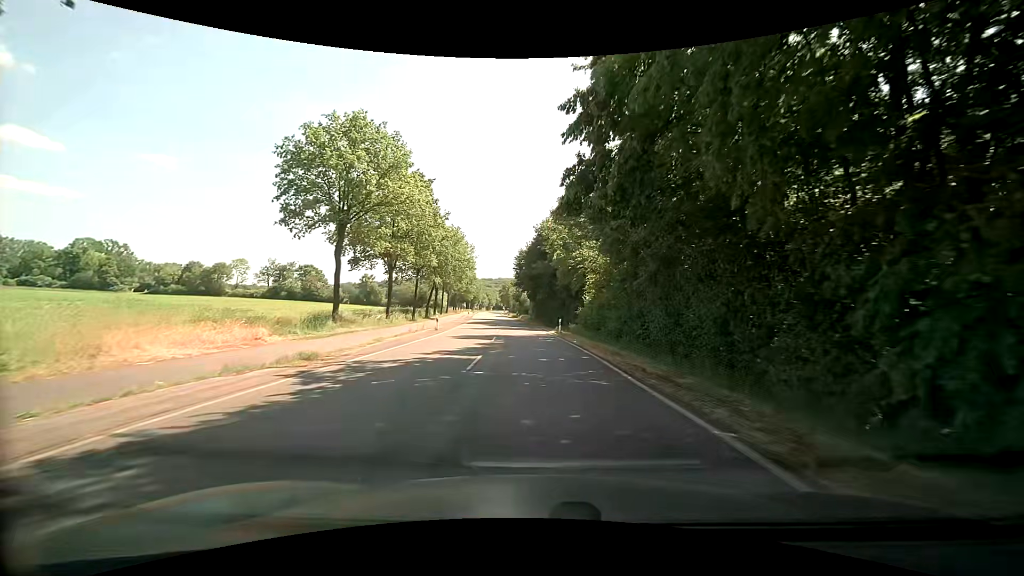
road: secondary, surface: asphalt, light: Day
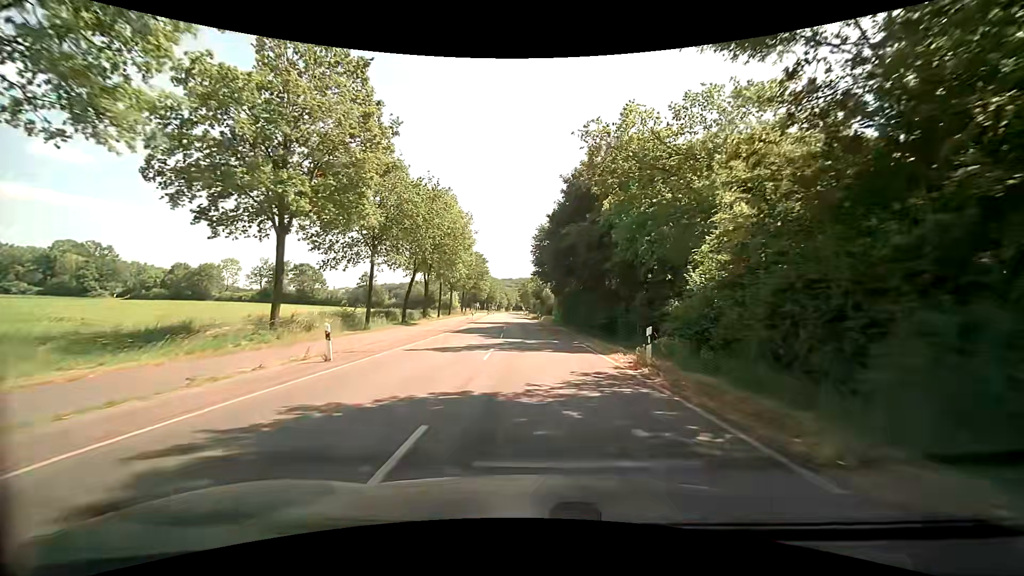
(-0.7, +22.0) m; -3°
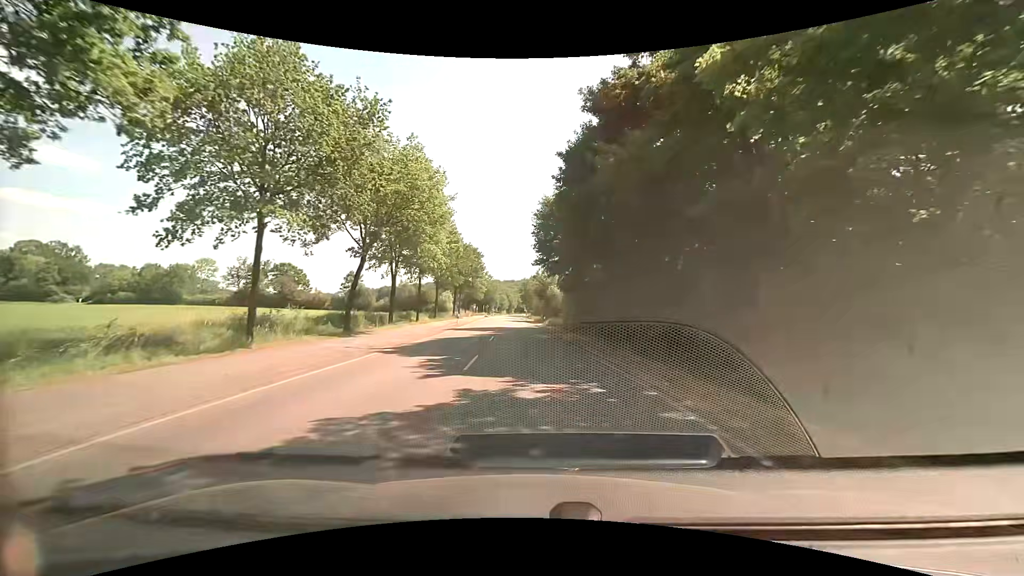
(0.0, +14.5) m; 0°
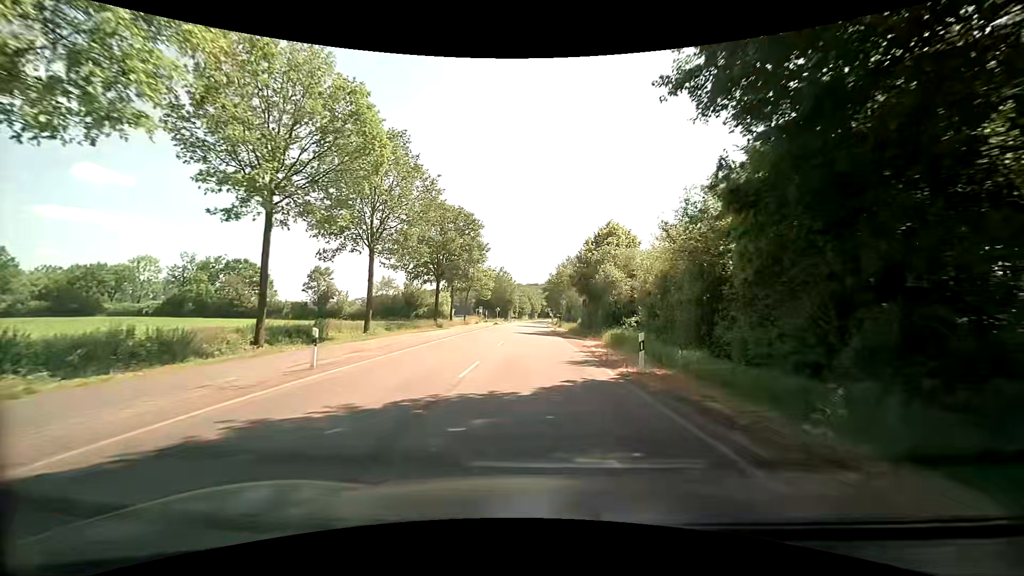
(-1.2, +36.9) m; -4°
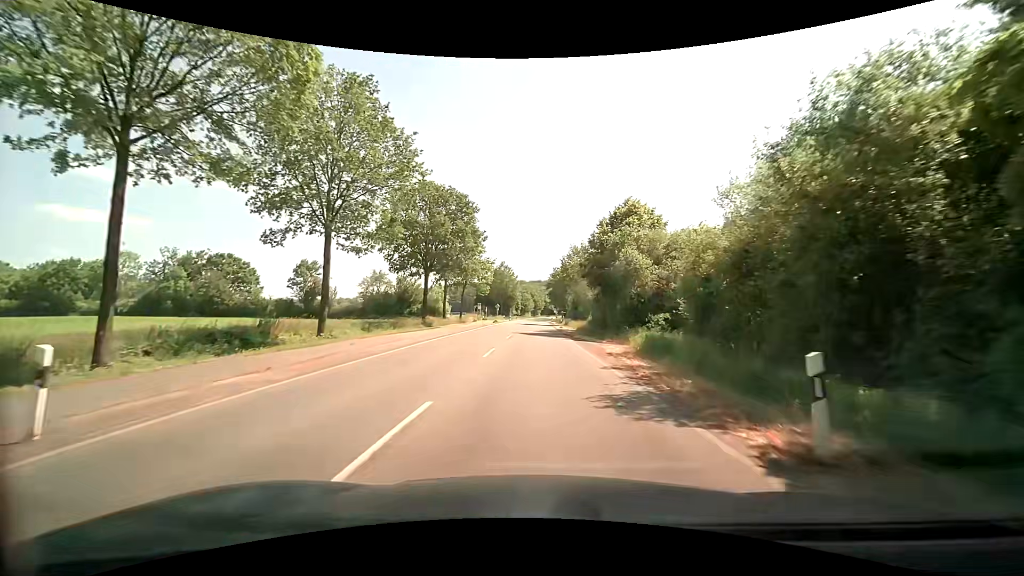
(+0.1, +7.7) m; +1°
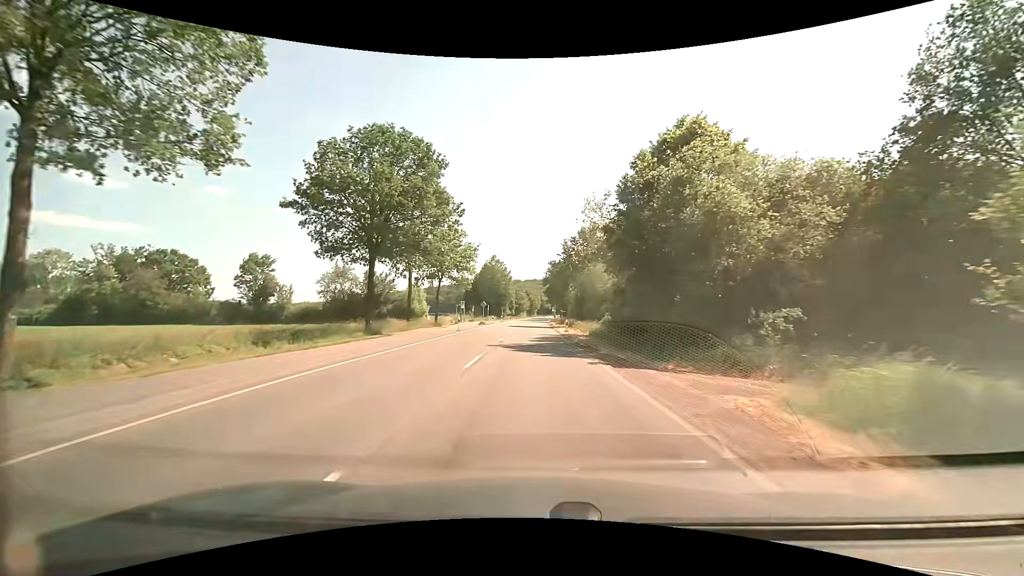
(0.0, +15.5) m; 0°
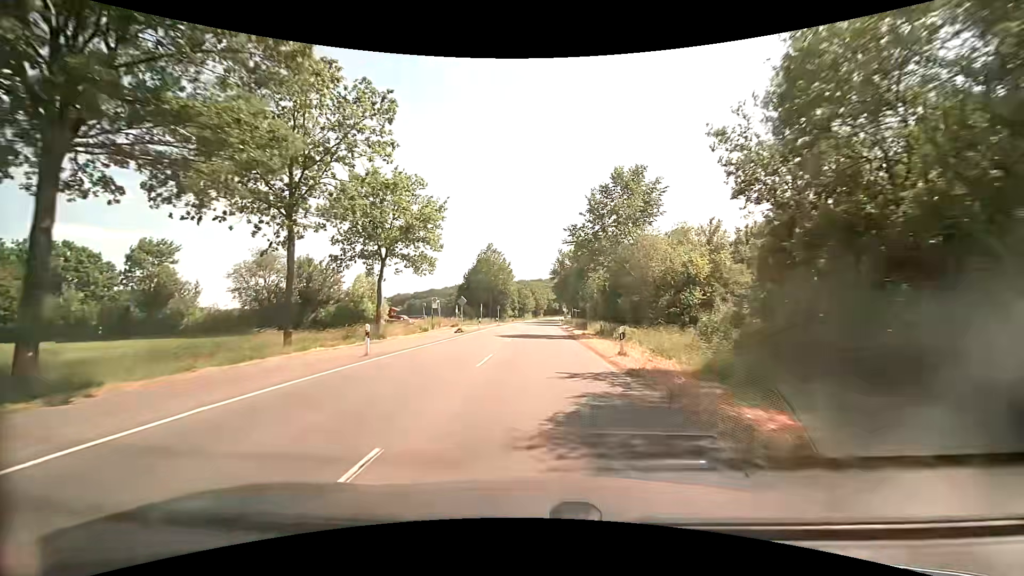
(-0.2, +23.5) m; -1°
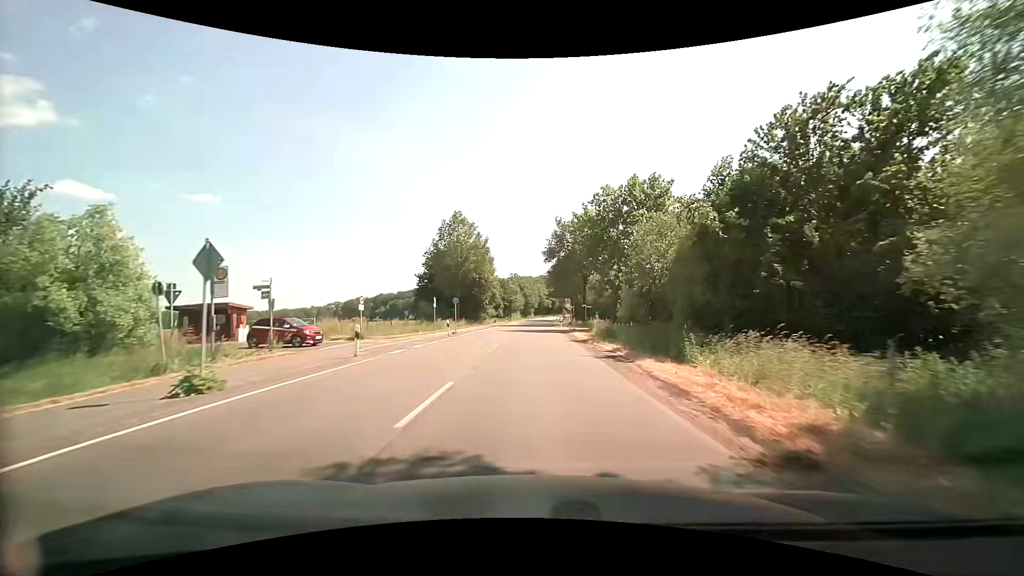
(+0.2, +31.5) m; +1°
(0, +10) (0, +20) (0, +30) (0, +40) (0, +50) (0, +60) (0, +70) (+1, +80) (+1, +90) (+1, +100) m
